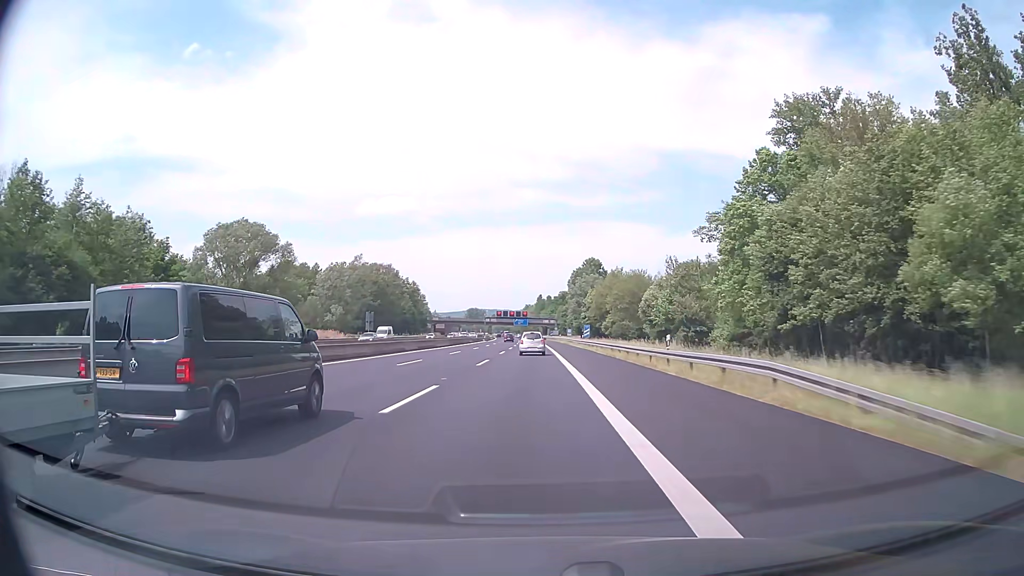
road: motorway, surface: asphalt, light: Day
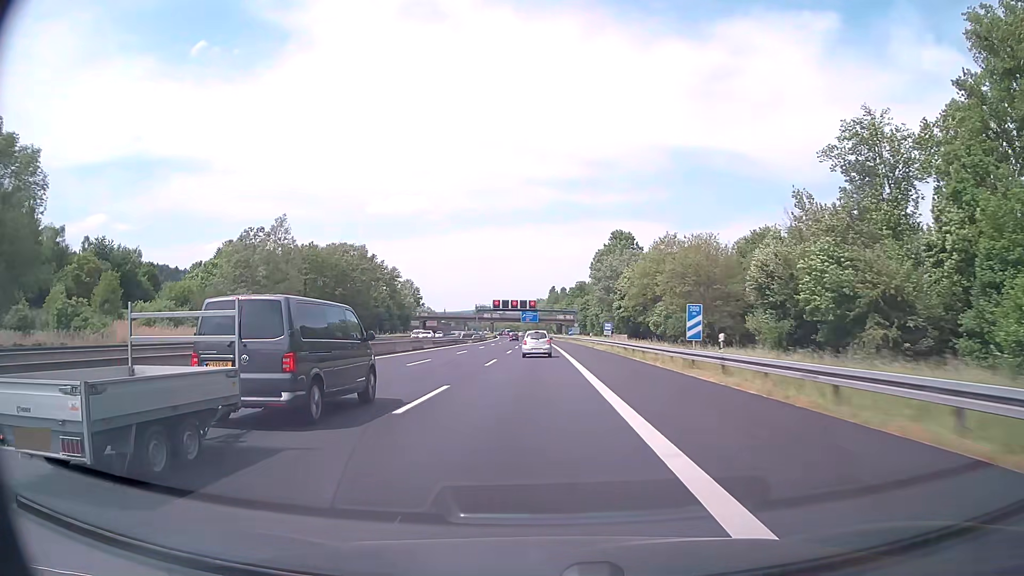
(-0.5, +54.2) m; -1°
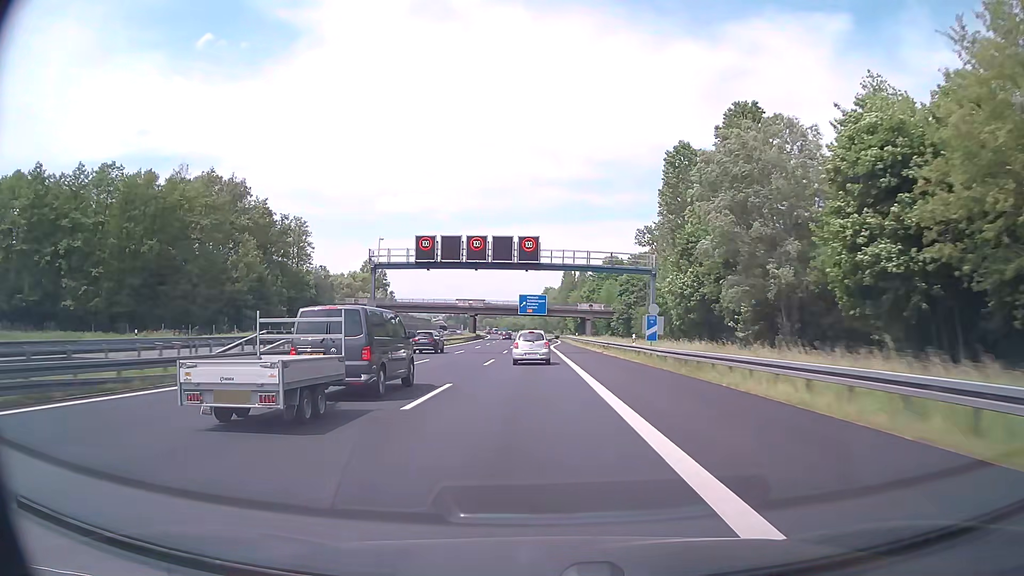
(-0.4, +89.7) m; -1°
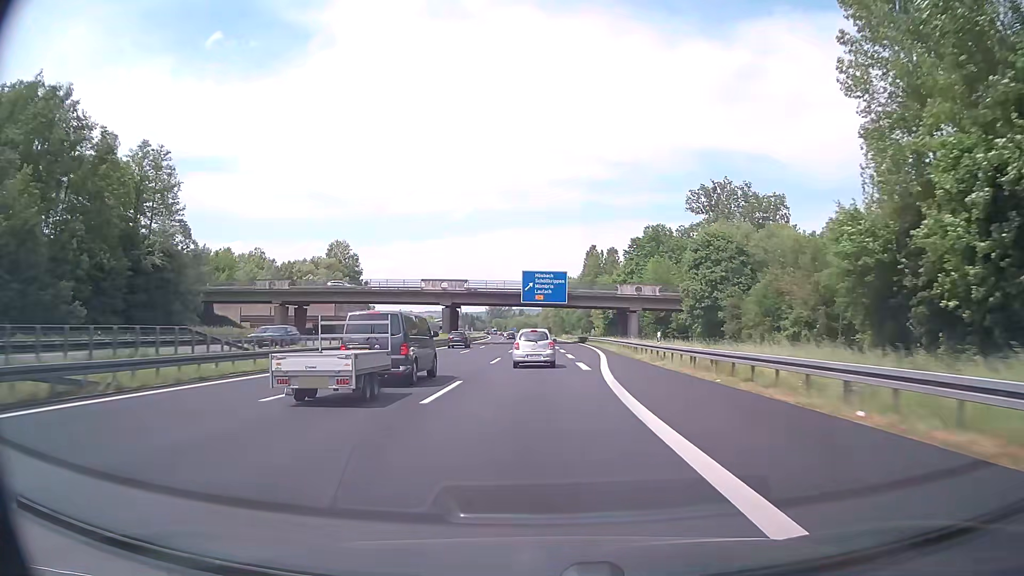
(-0.6, +53.2) m; -1°
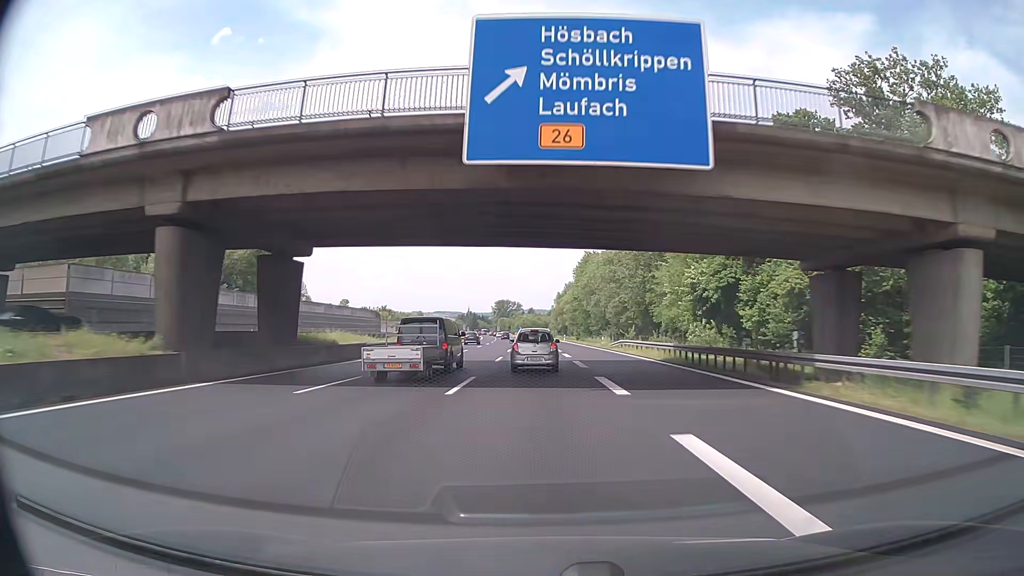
(-0.6, +70.1) m; -1°
(0, +10) (0, +20) (0, +30) (0, +40) (0, +50) (0, +60) (-1, +70) (-1, +80) (-1, +90) (-2, +100) m
